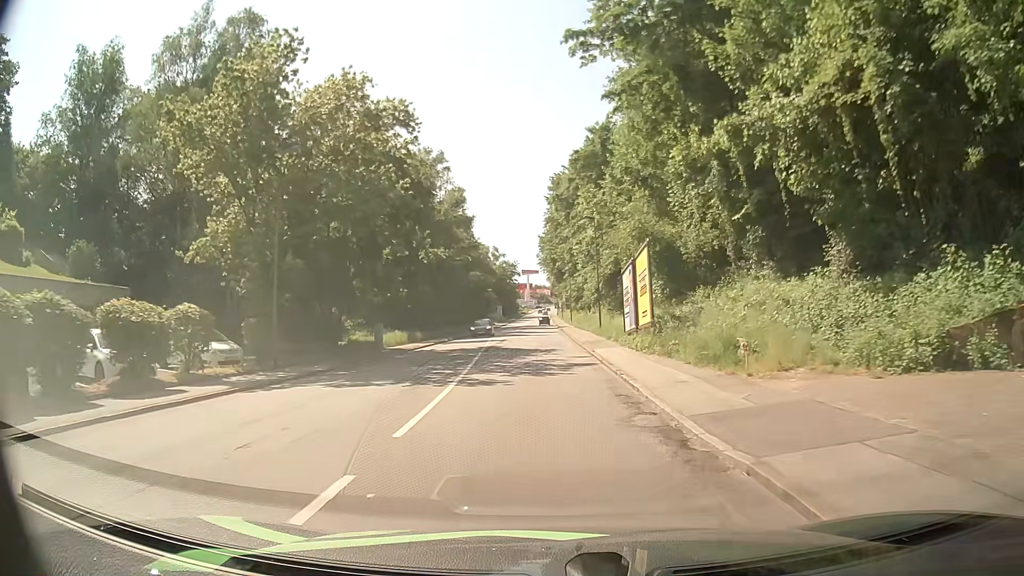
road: tertiary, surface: asphalt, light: Day
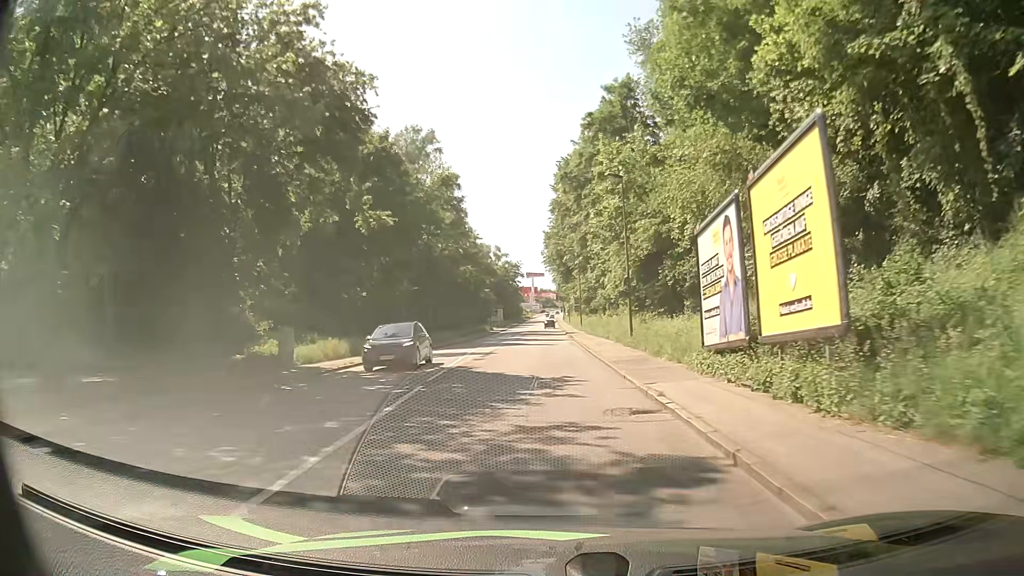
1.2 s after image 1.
(-0.1, +14.6) m; -1°
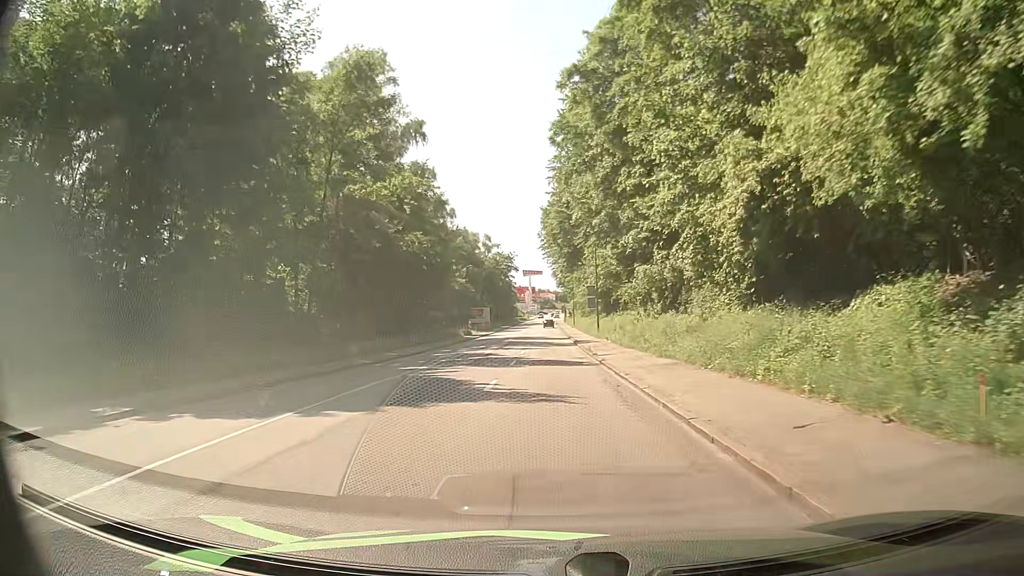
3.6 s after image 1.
(+0.1, +29.4) m; +1°
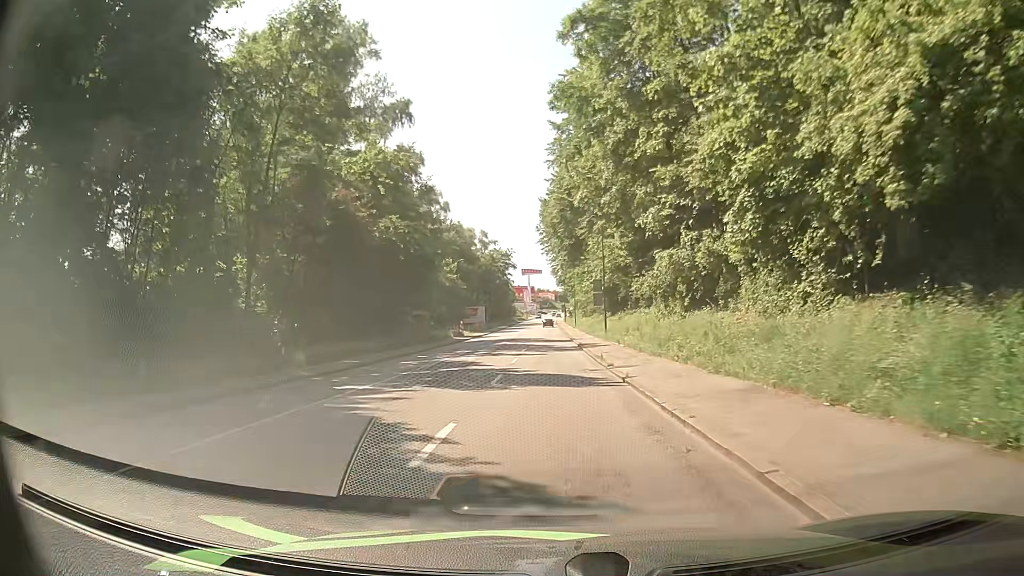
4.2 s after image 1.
(0.0, +7.4) m; 0°
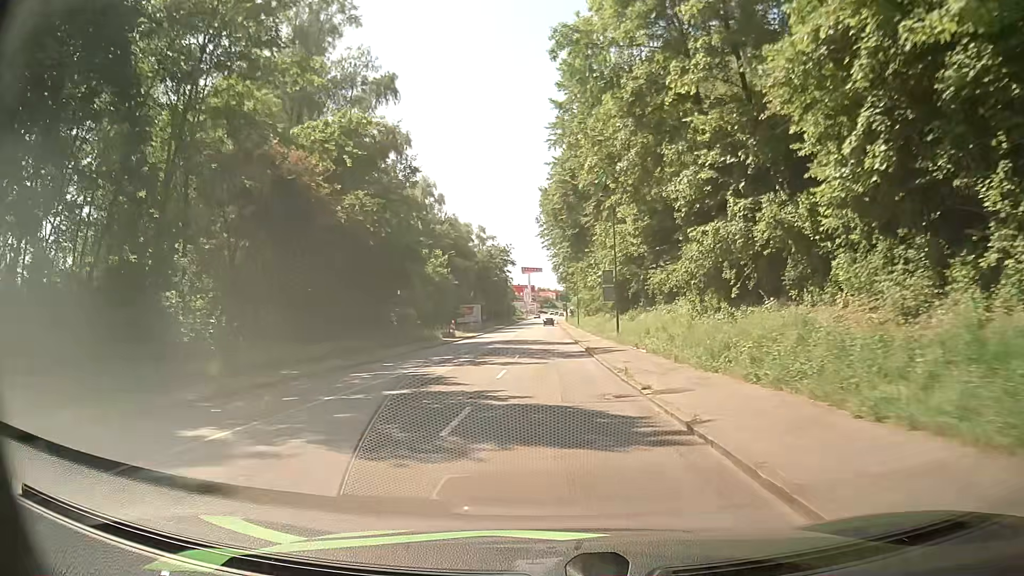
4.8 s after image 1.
(-0.1, +7.4) m; -1°
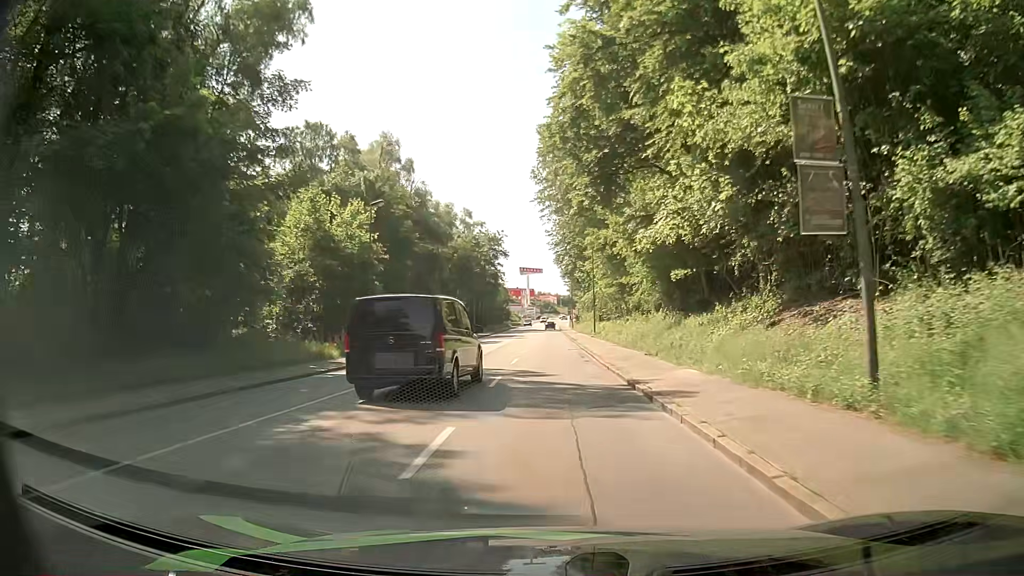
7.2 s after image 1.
(+0.1, +29.5) m; +2°
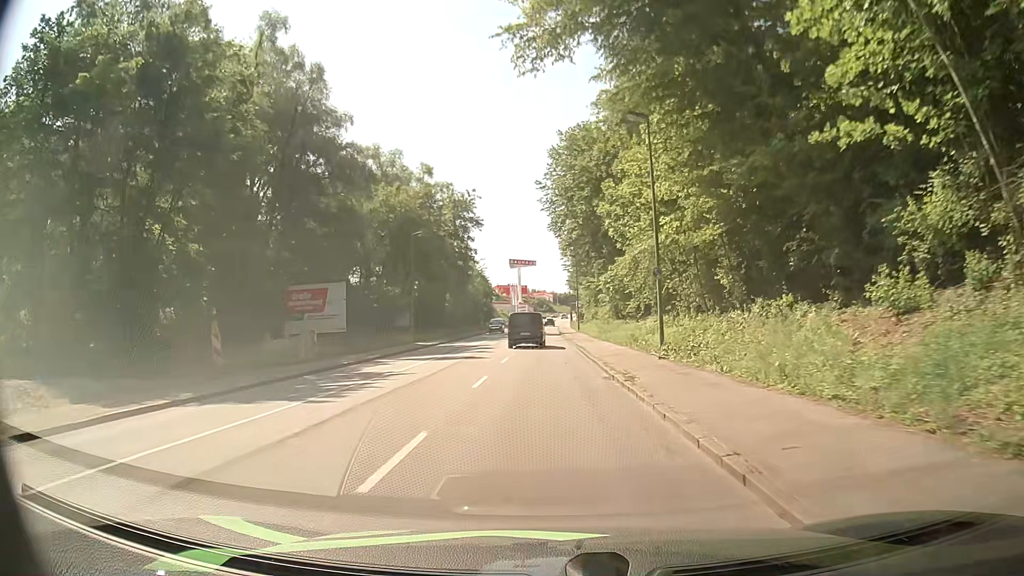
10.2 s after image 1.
(-0.7, +36.5) m; -1°
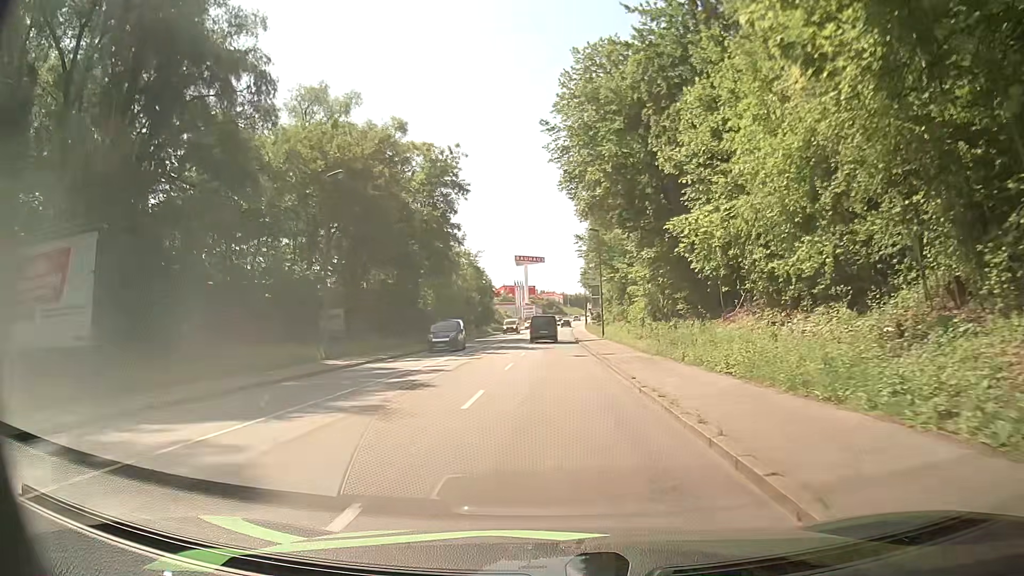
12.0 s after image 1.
(-0.2, +21.5) m; -1°
(0, +10) (0, +20) (0, +30) (0, +40) (0, +50) (+1, +60) (+1, +70) (+1, +80) (+1, +90) (+2, +100) m
